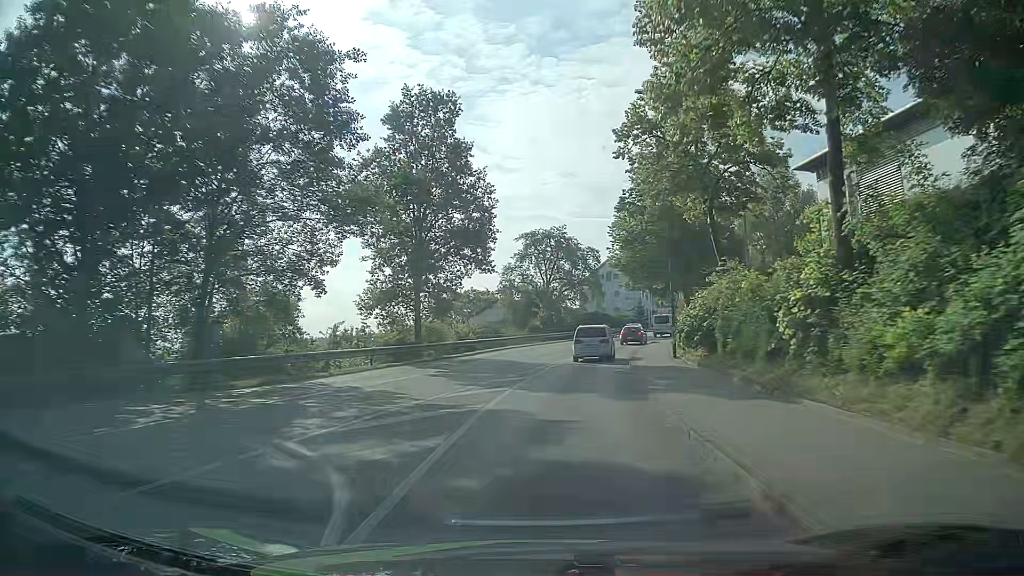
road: tertiary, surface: asphalt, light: Day
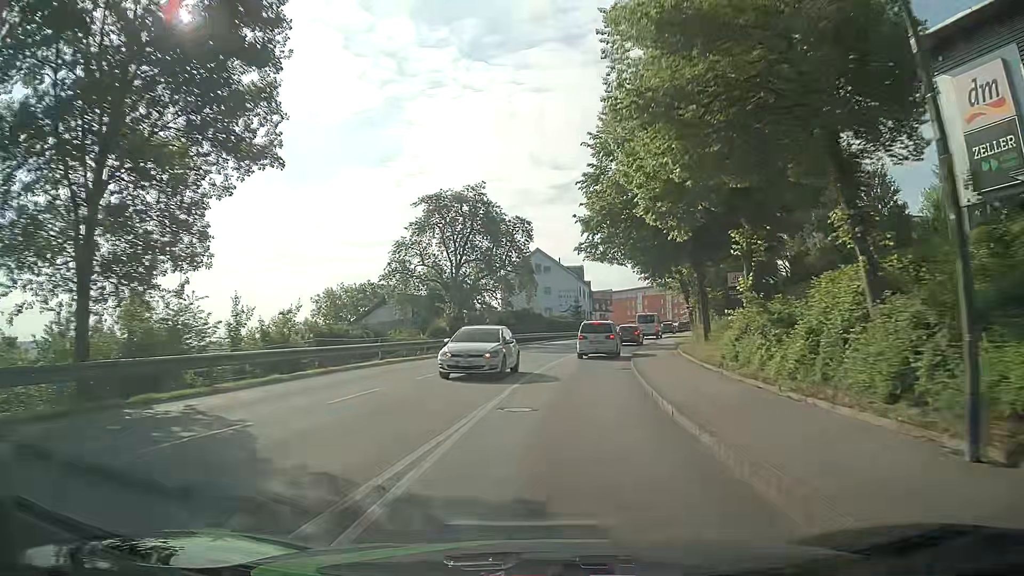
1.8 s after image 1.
(+1.2, +23.4) m; +7°
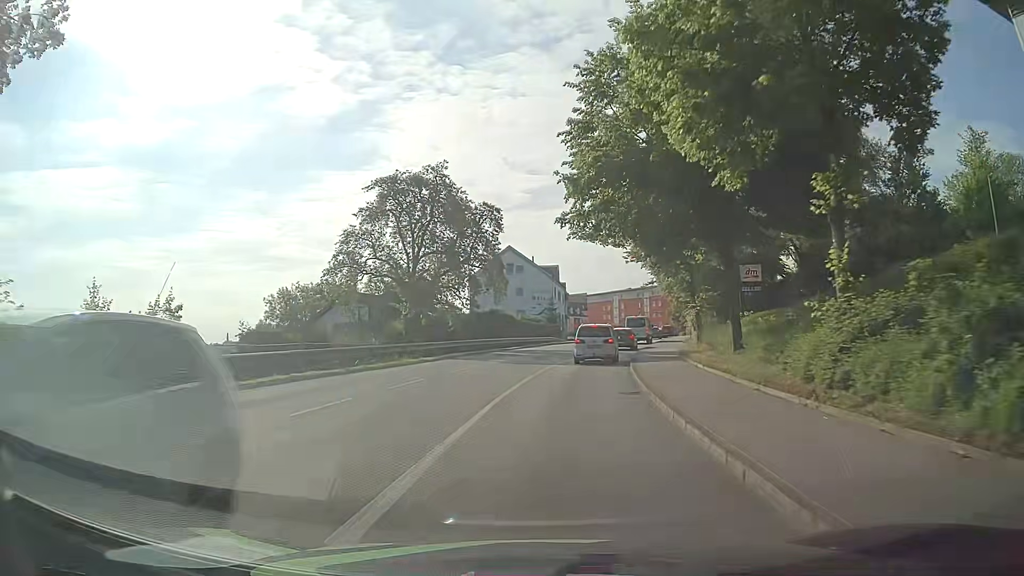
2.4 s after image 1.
(+0.1, +7.7) m; +2°
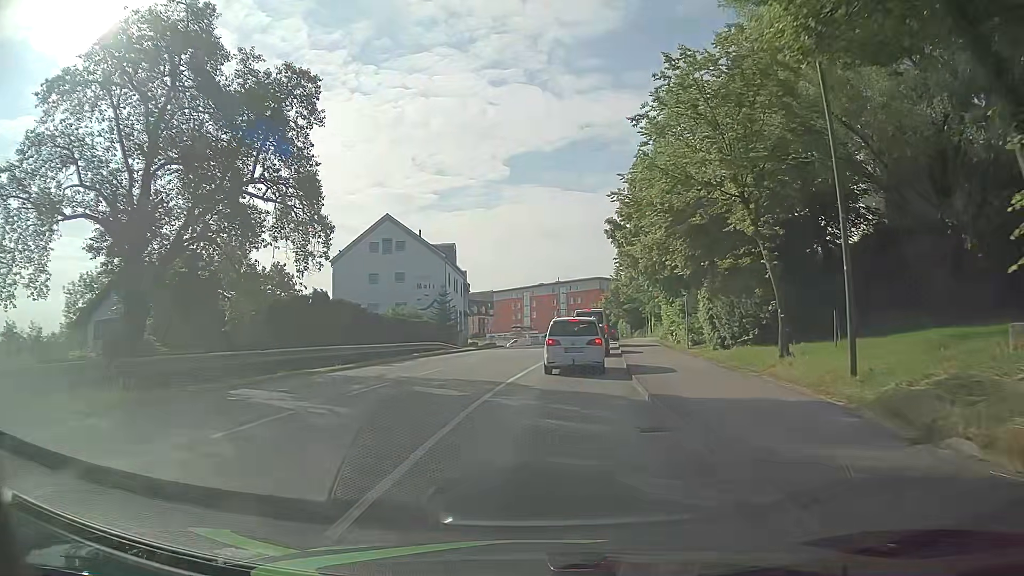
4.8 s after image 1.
(+2.0, +25.5) m; +10°
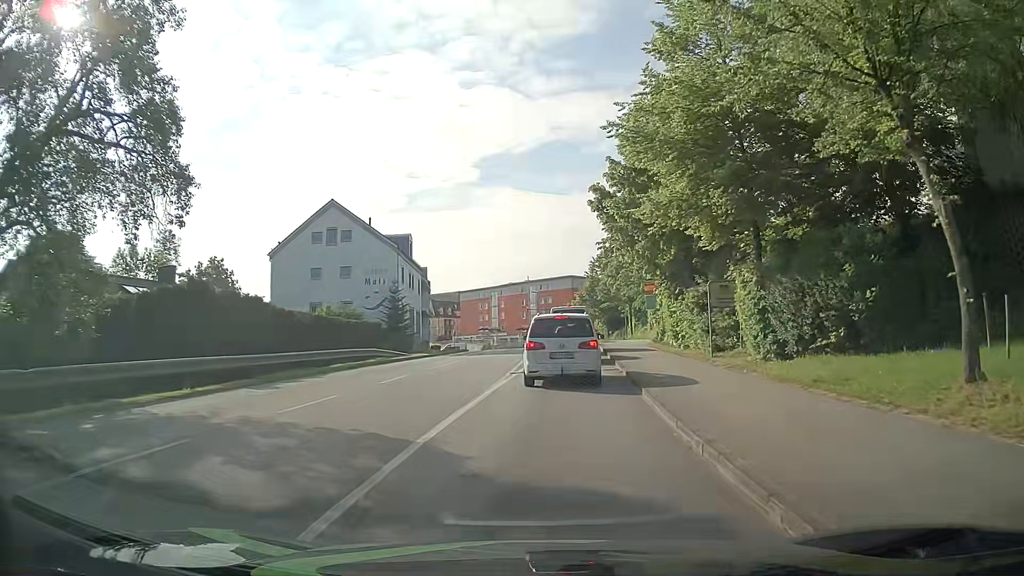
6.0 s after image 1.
(+0.1, +8.6) m; +2°
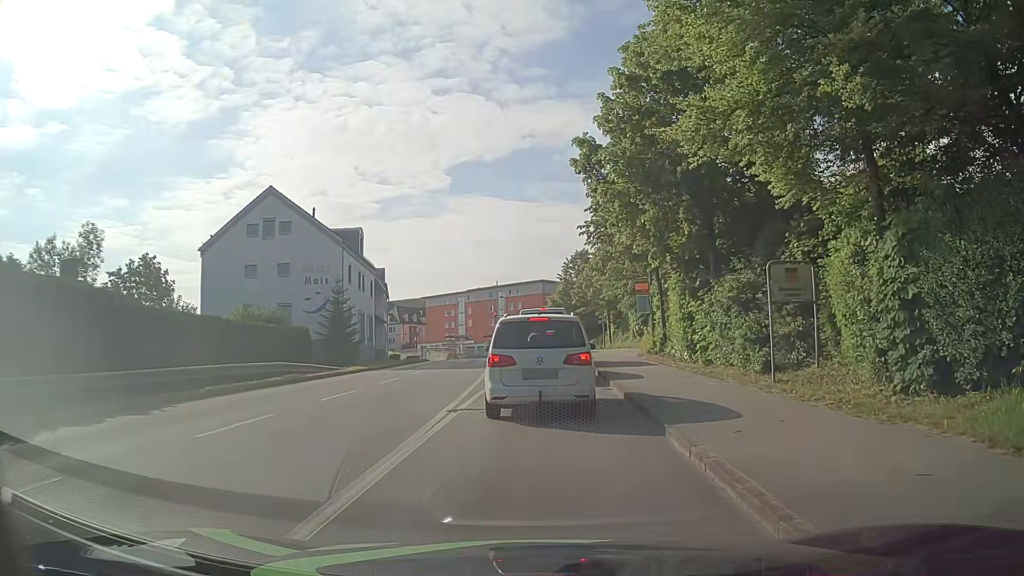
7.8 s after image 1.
(+0.2, +7.8) m; +3°
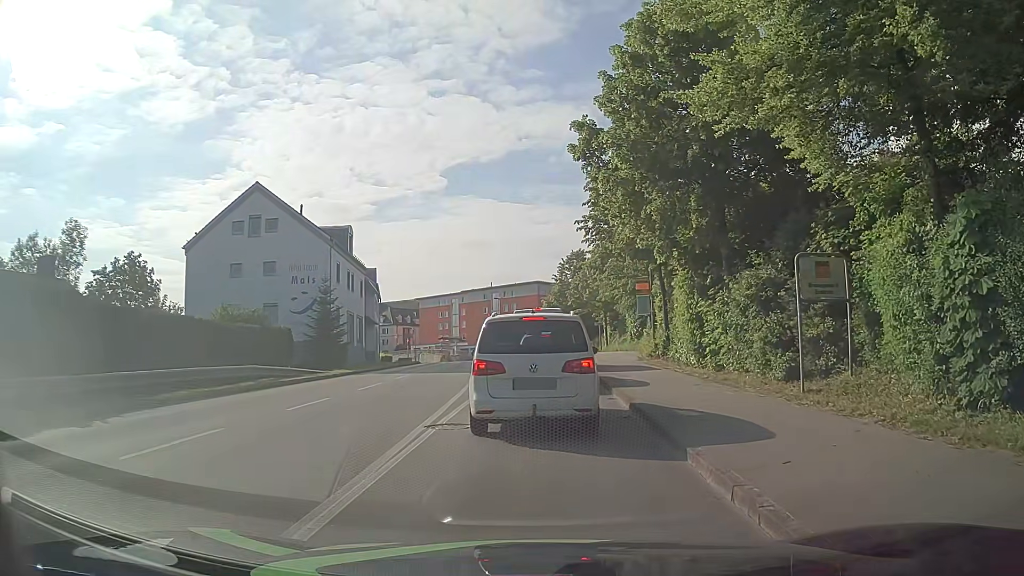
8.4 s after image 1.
(0.0, +1.8) m; +1°
